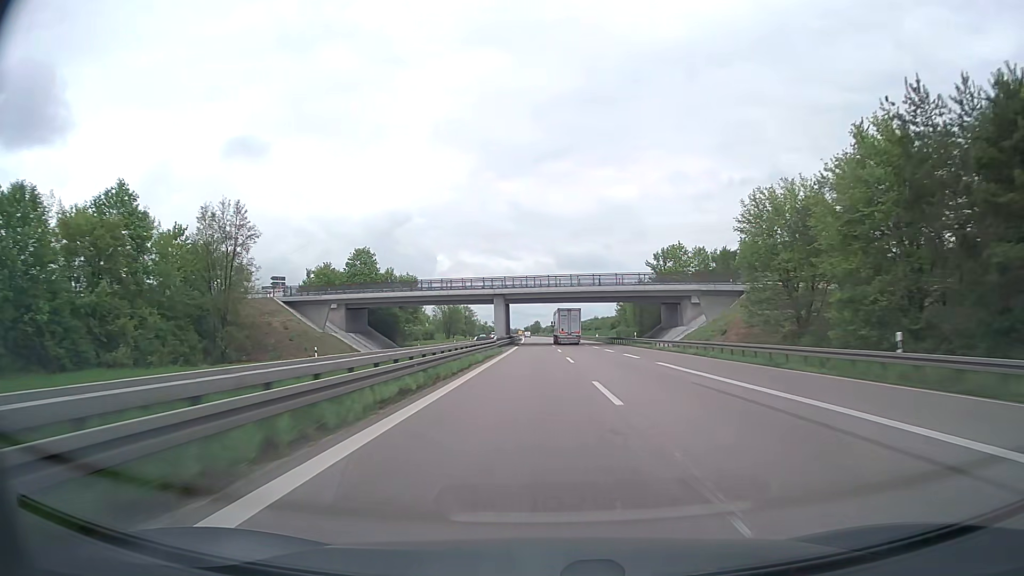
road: trunk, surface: asphalt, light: Day
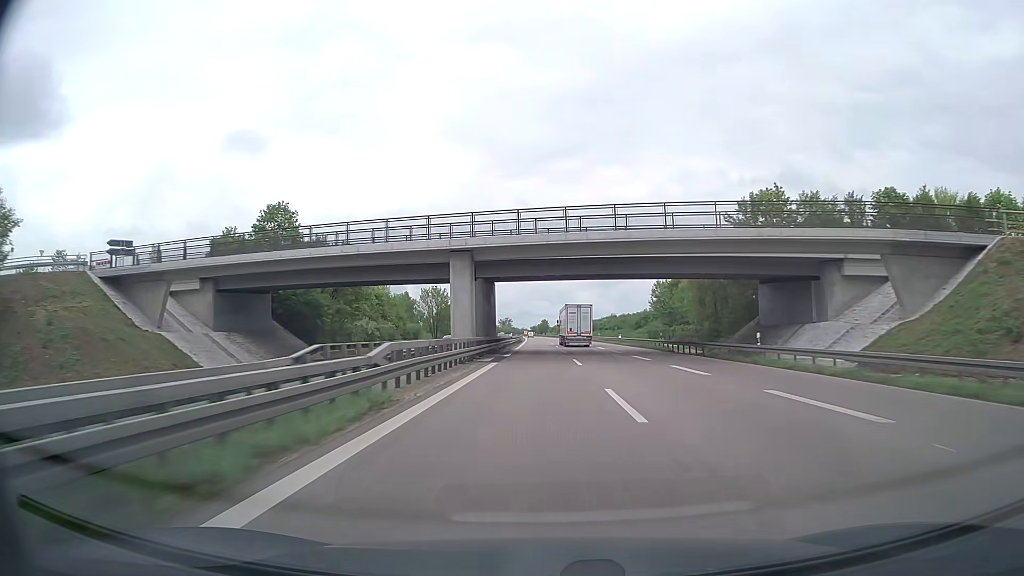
(-0.3, +38.3) m; -1°
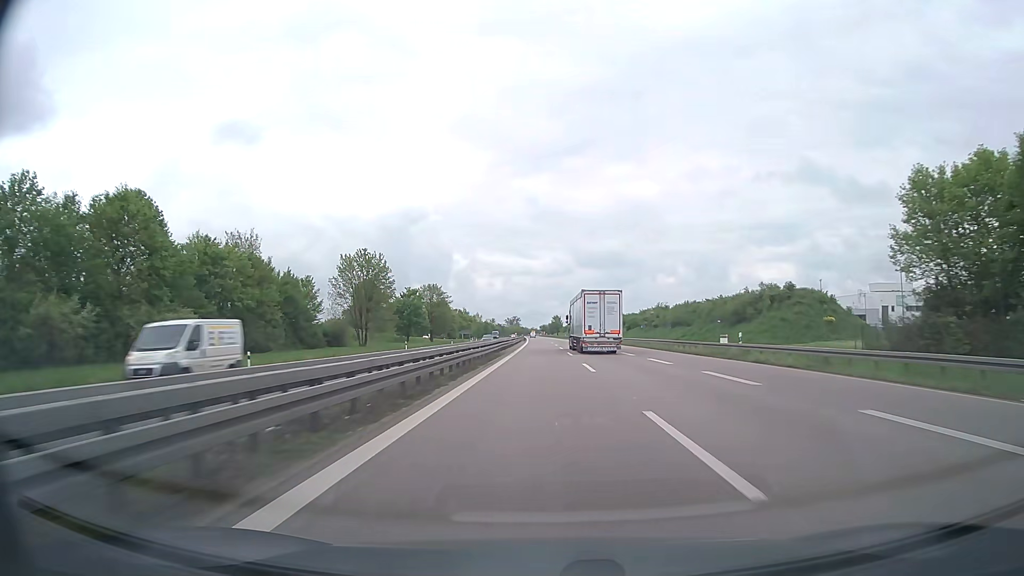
(-0.4, +76.6) m; -1°
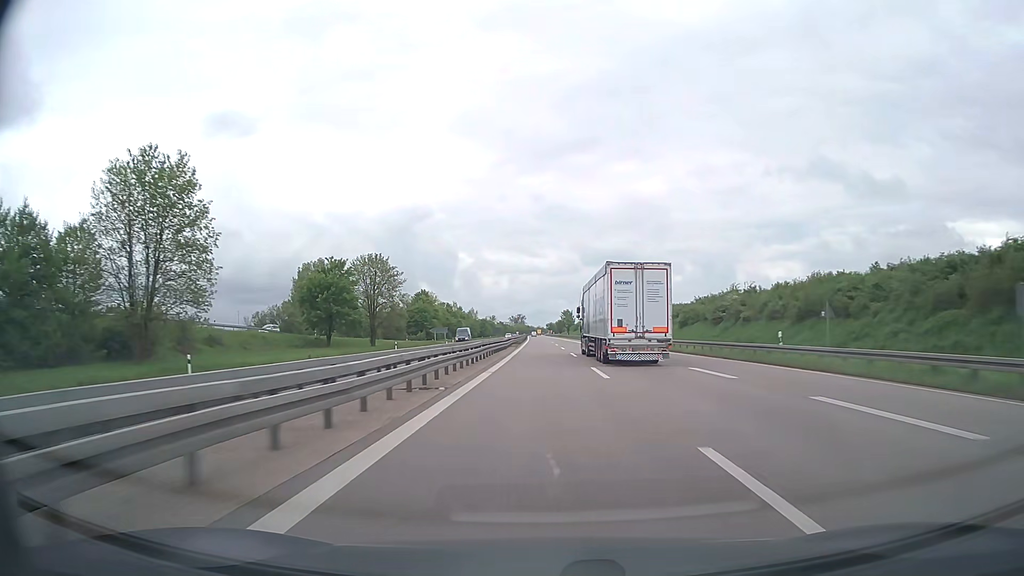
(-0.2, +57.6) m; -1°
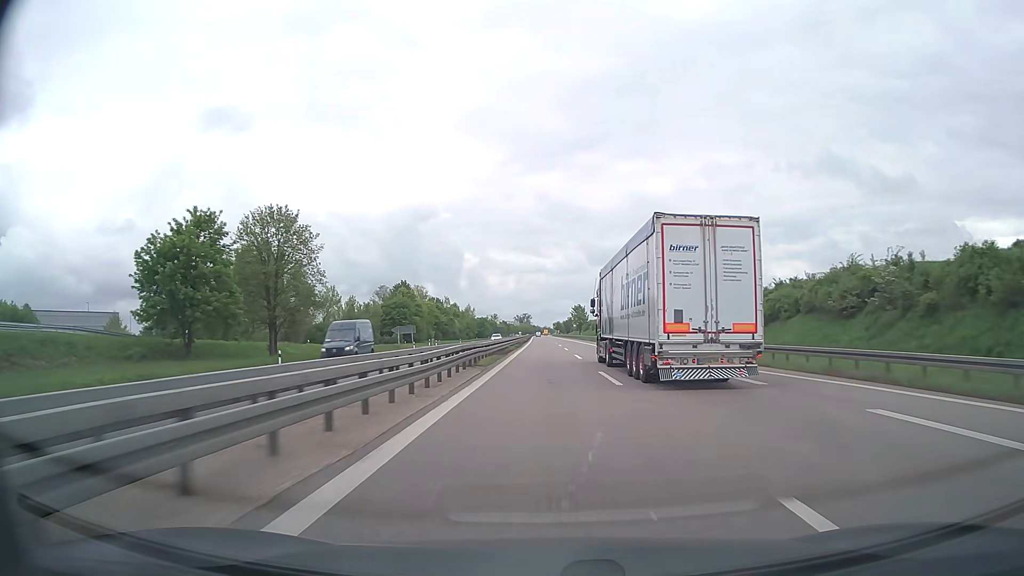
(-0.1, +38.4) m; 0°
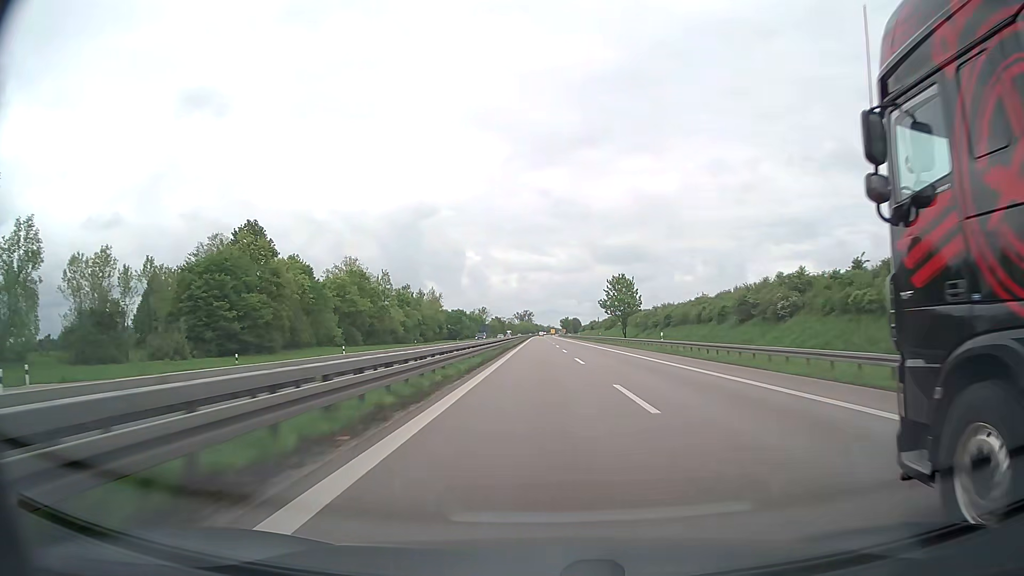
(-0.6, +96.0) m; 0°
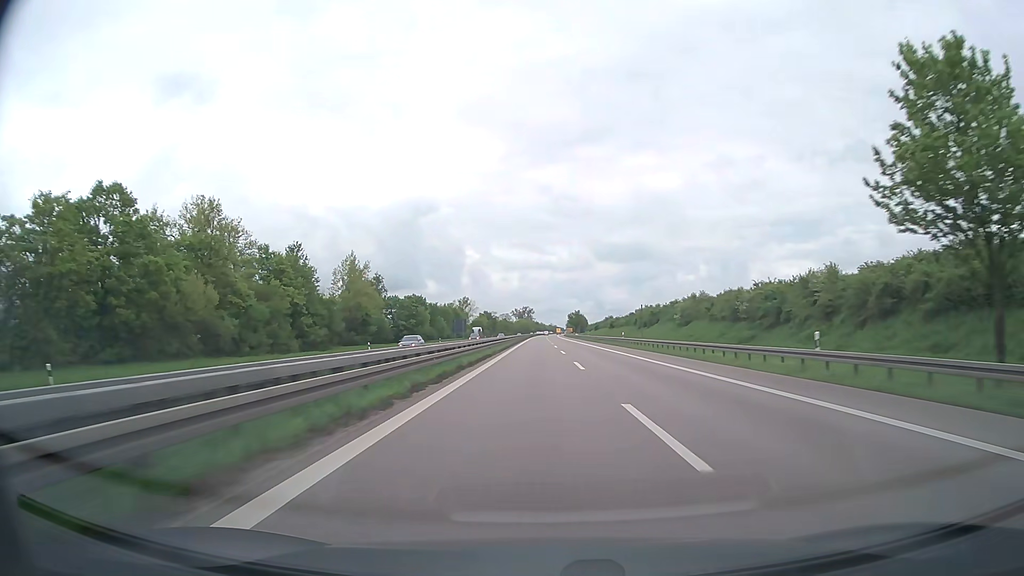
(-0.2, +76.5) m; 0°
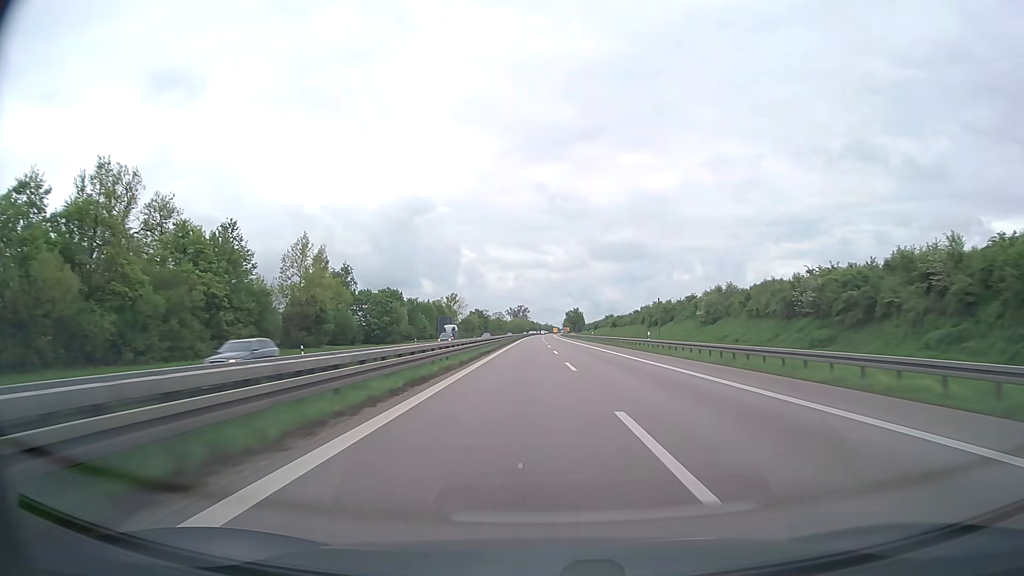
(+0.1, +19.1) m; 0°
(0, +10) (0, +20) (0, +30) (0, +40) (0, +50) (+1, +60) (+1, +70) (+1, +80) (+1, +90) (+1, +100) m
